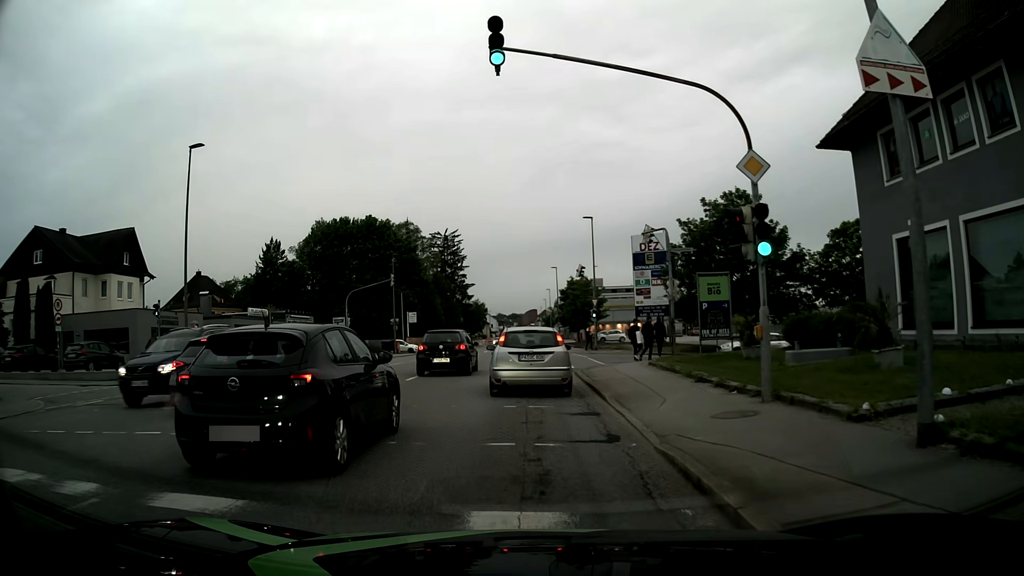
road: tertiary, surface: asphalt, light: Day
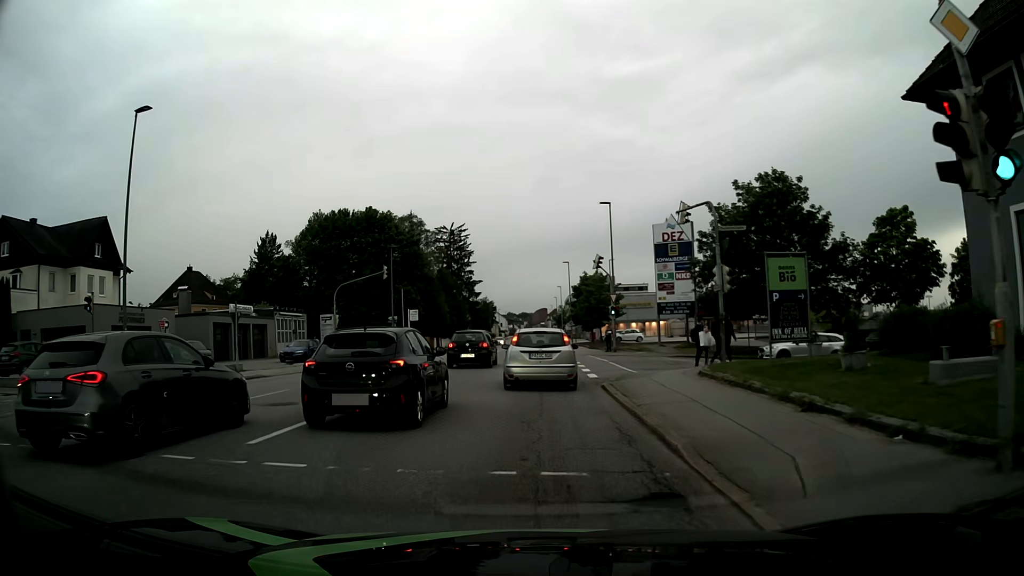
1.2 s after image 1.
(0.0, +5.9) m; 0°
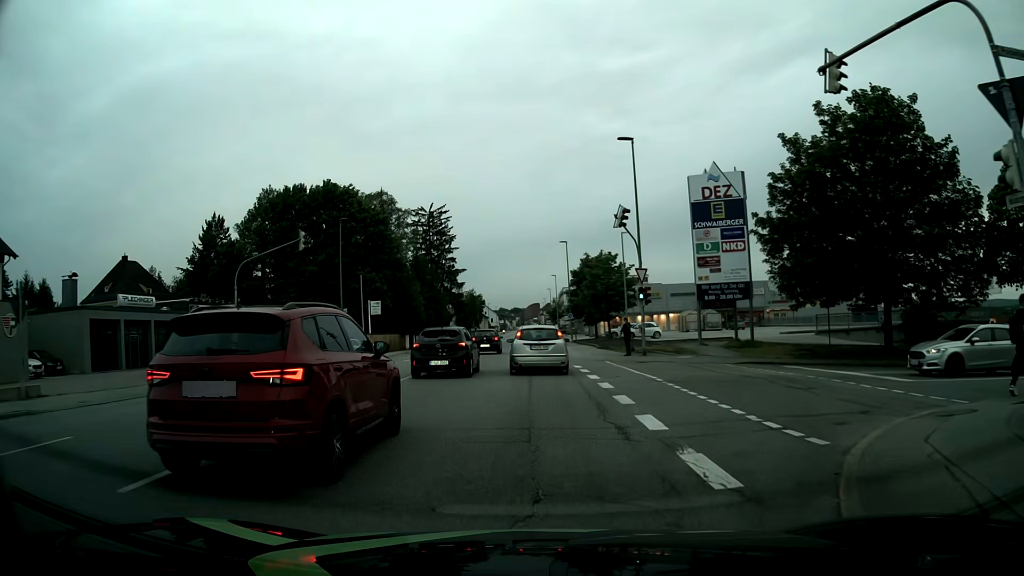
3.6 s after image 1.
(0.0, +15.2) m; 0°
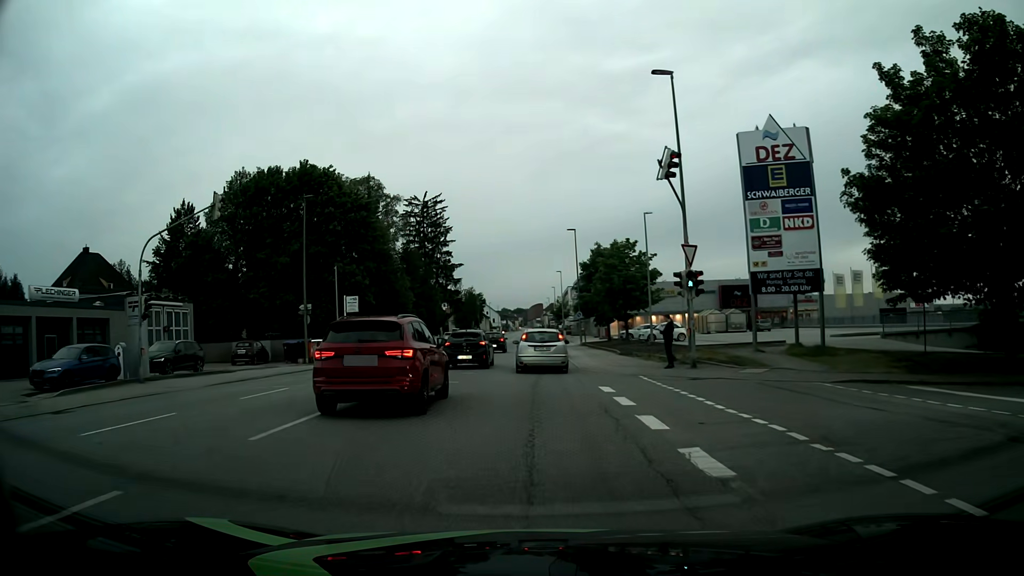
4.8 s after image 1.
(+0.1, +9.1) m; 0°
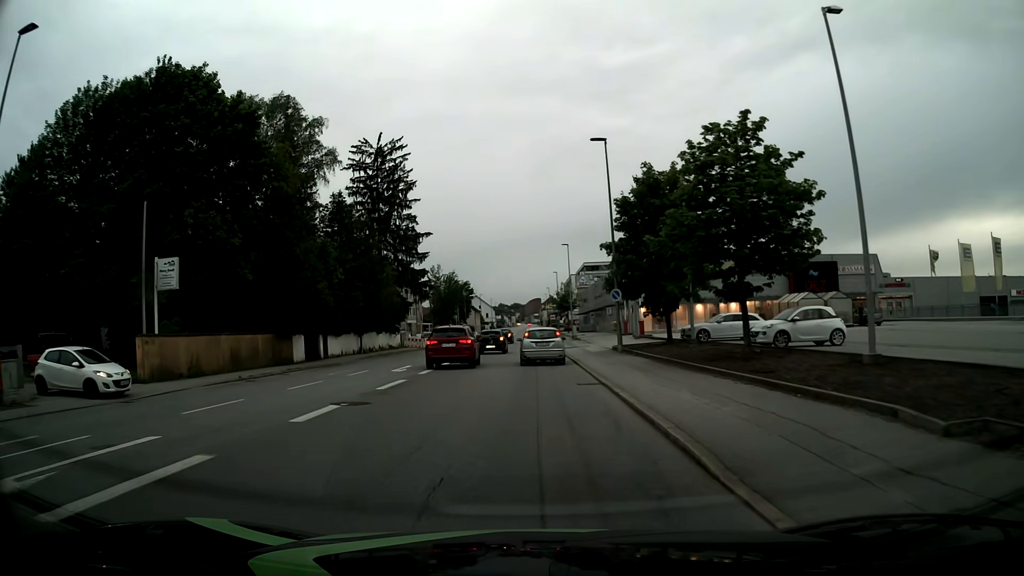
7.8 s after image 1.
(0.0, +27.8) m; +1°
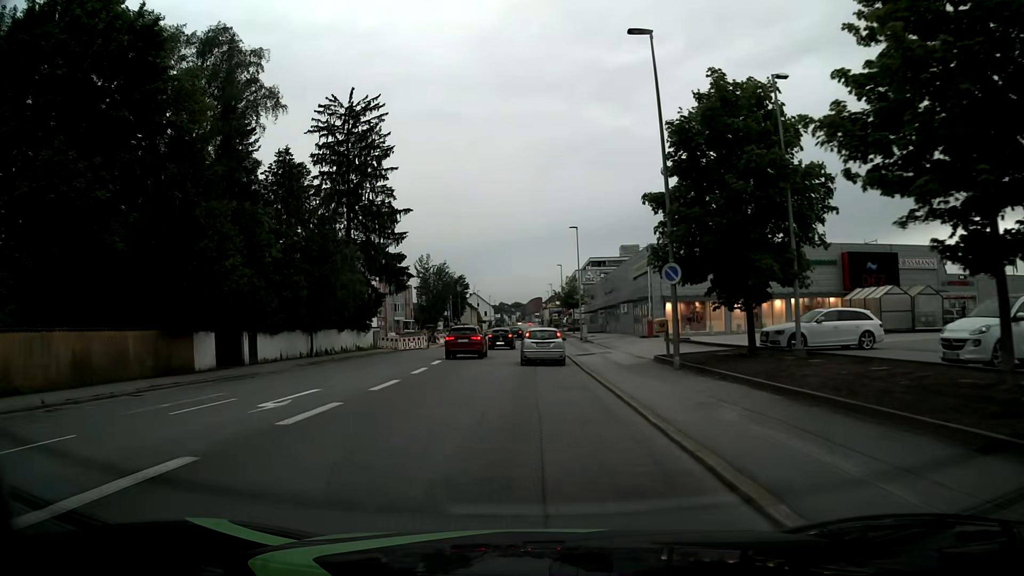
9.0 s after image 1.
(-0.1, +12.5) m; -1°
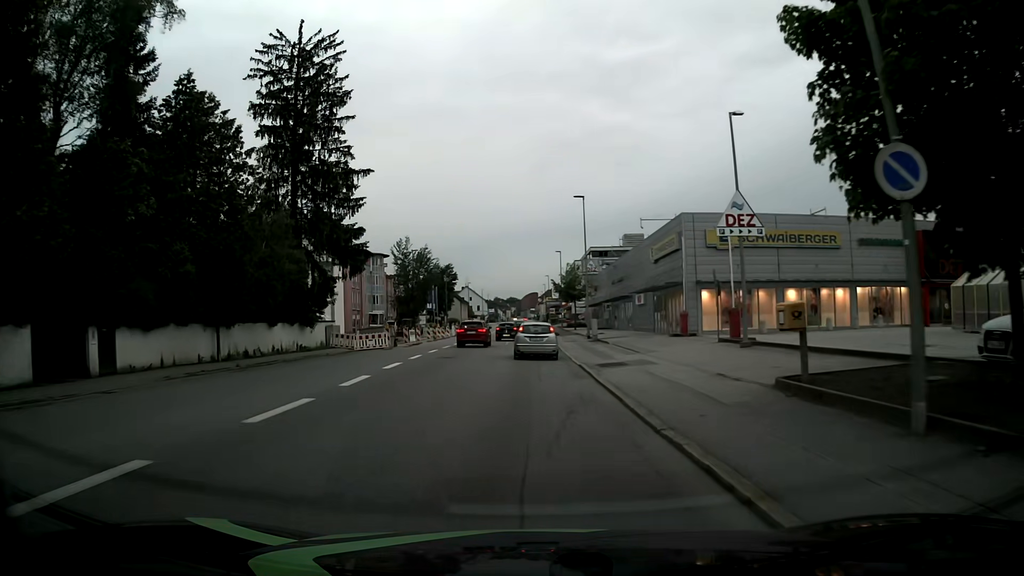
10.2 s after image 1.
(+0.1, +12.7) m; 0°
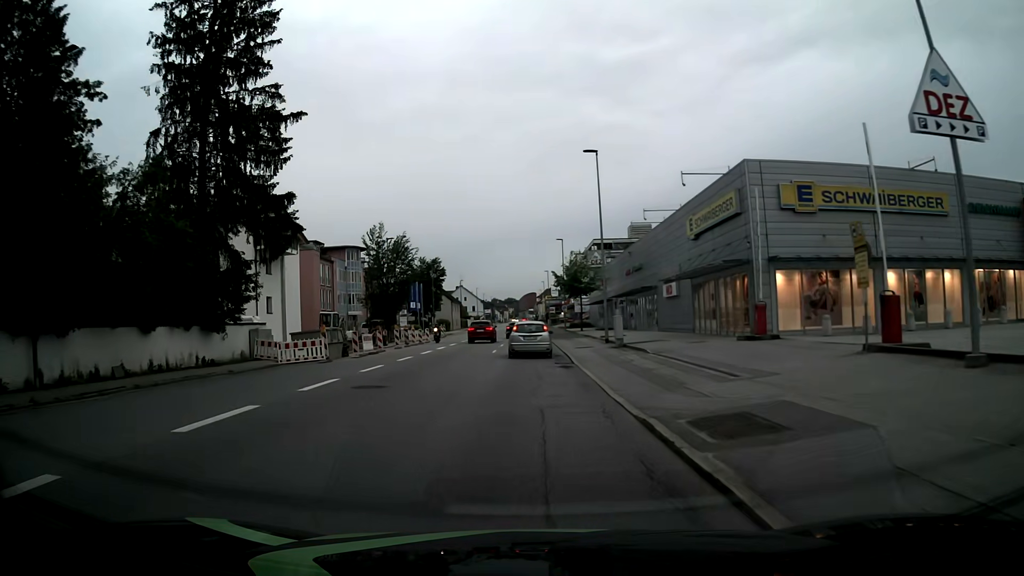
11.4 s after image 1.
(+0.1, +12.9) m; 0°
